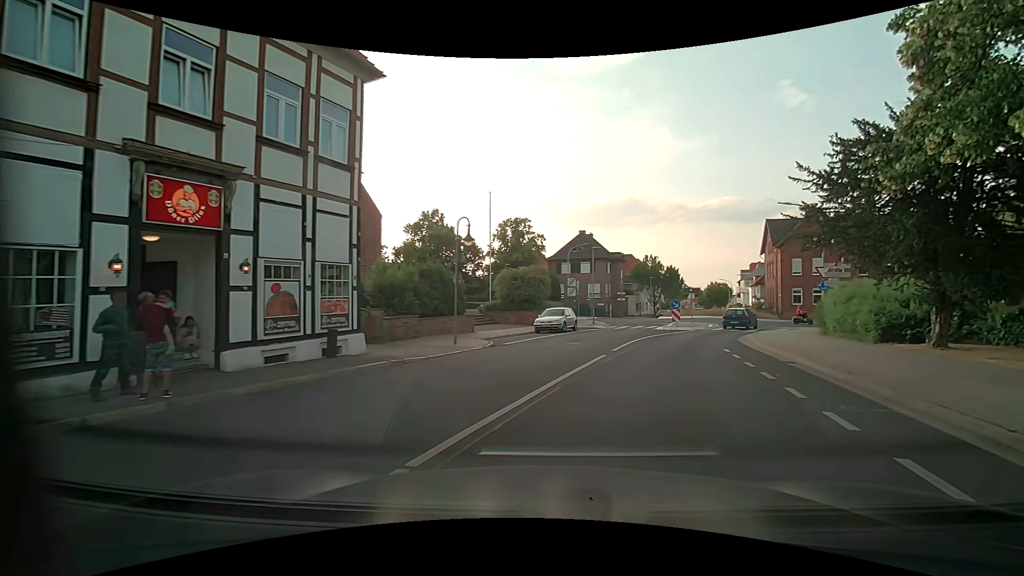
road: residential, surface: asphalt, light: Day
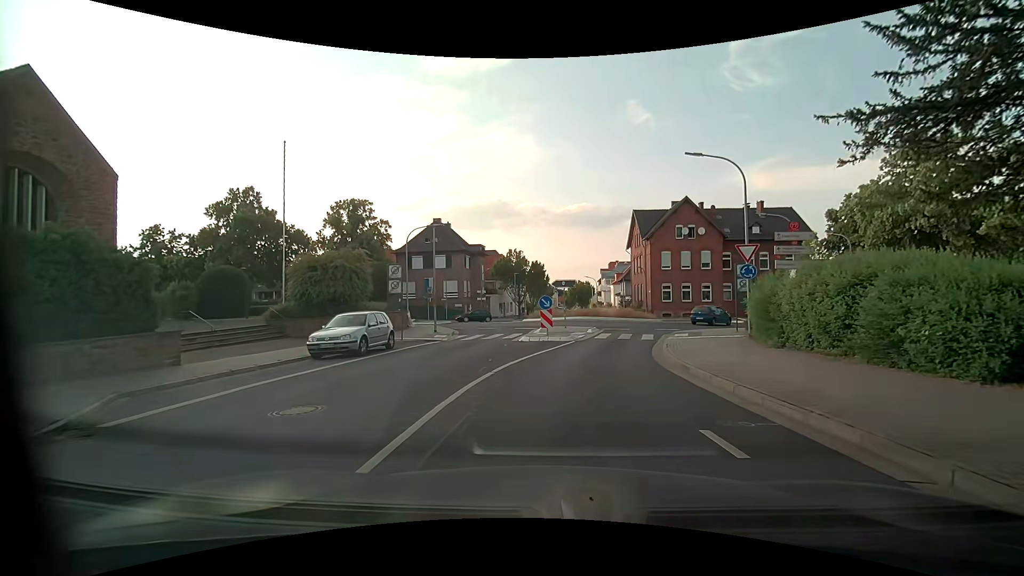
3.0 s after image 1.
(+2.4, +11.8) m; +15°
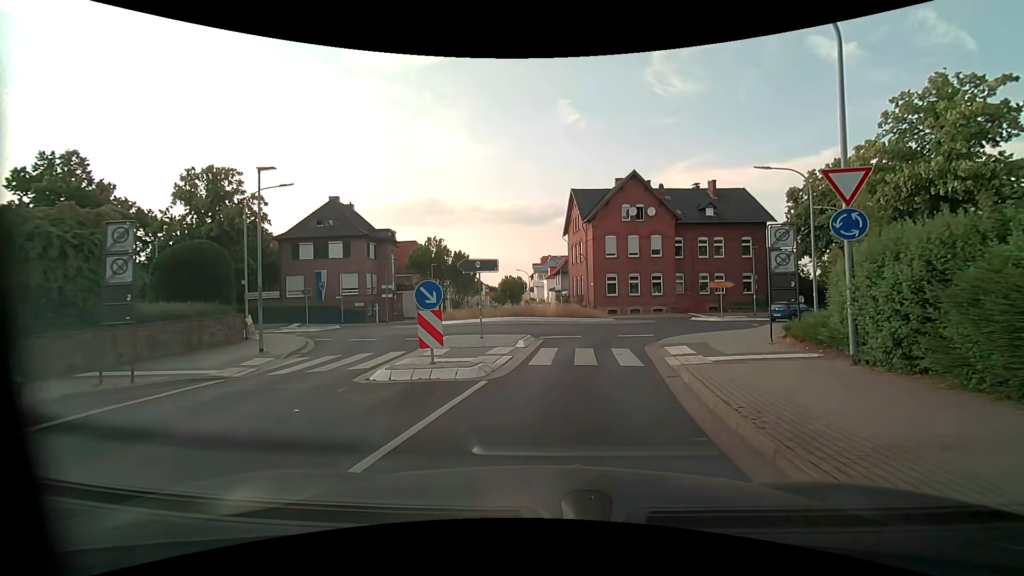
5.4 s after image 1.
(+0.9, +11.1) m; +8°
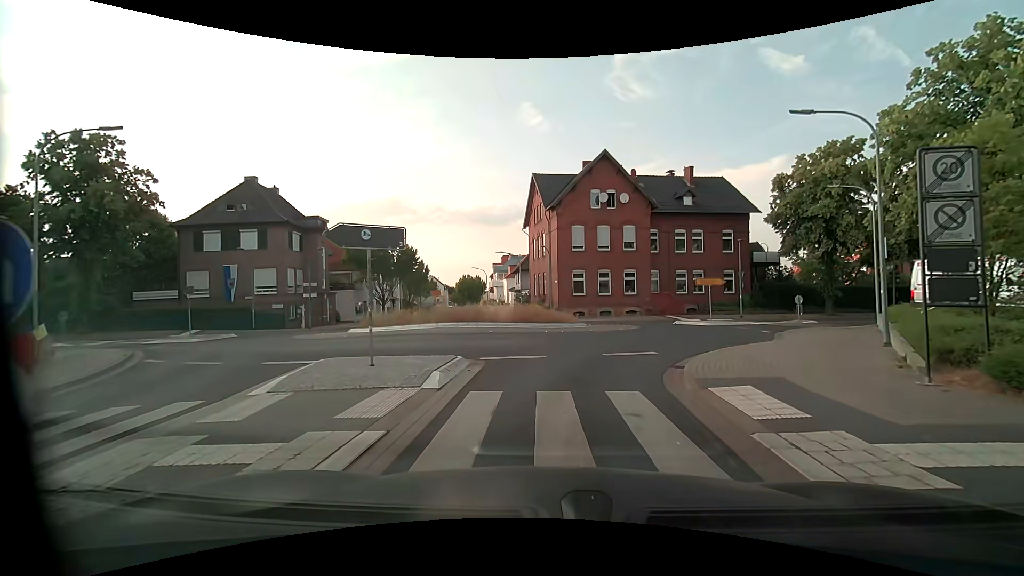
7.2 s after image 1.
(+0.3, +7.3) m; +4°
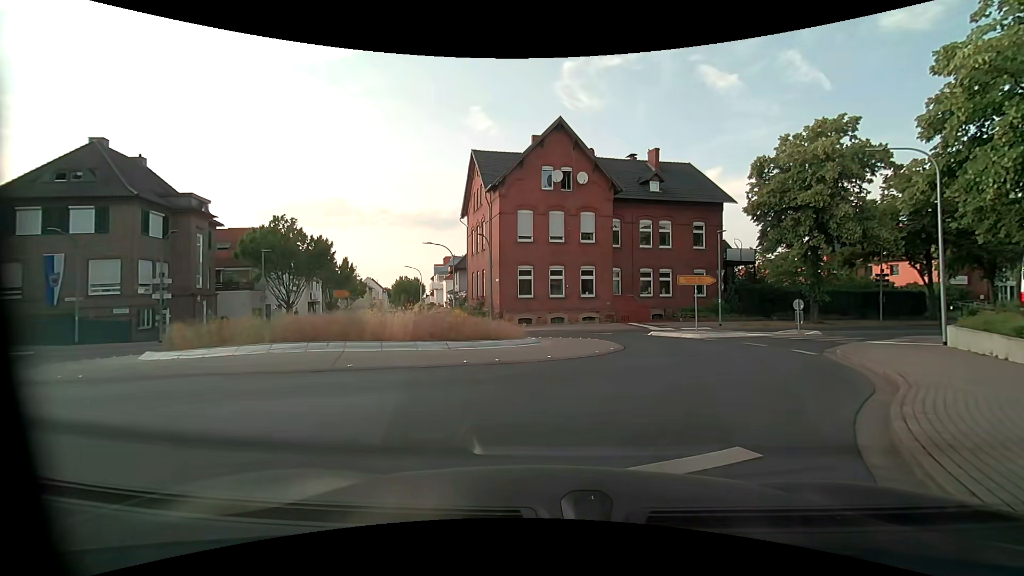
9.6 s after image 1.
(+0.3, +8.7) m; +6°
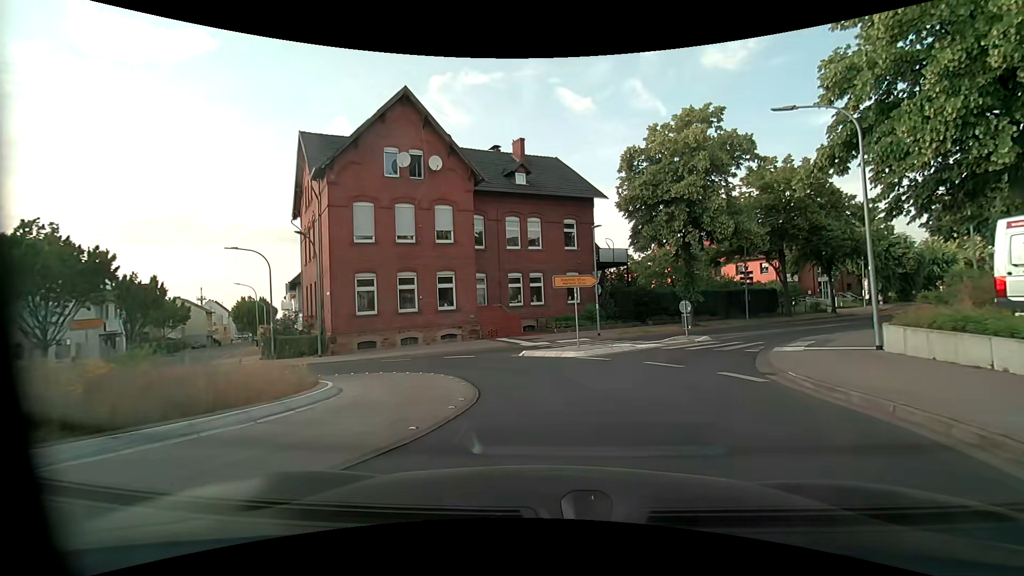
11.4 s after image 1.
(+0.9, +6.6) m; +14°
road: unclassified
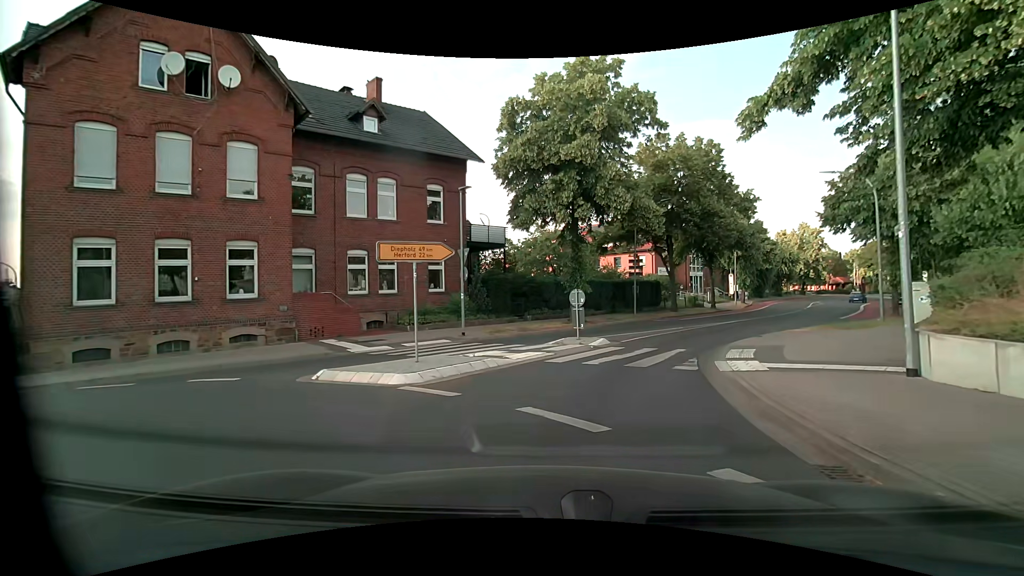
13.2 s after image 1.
(+1.1, +7.5) m; +14°
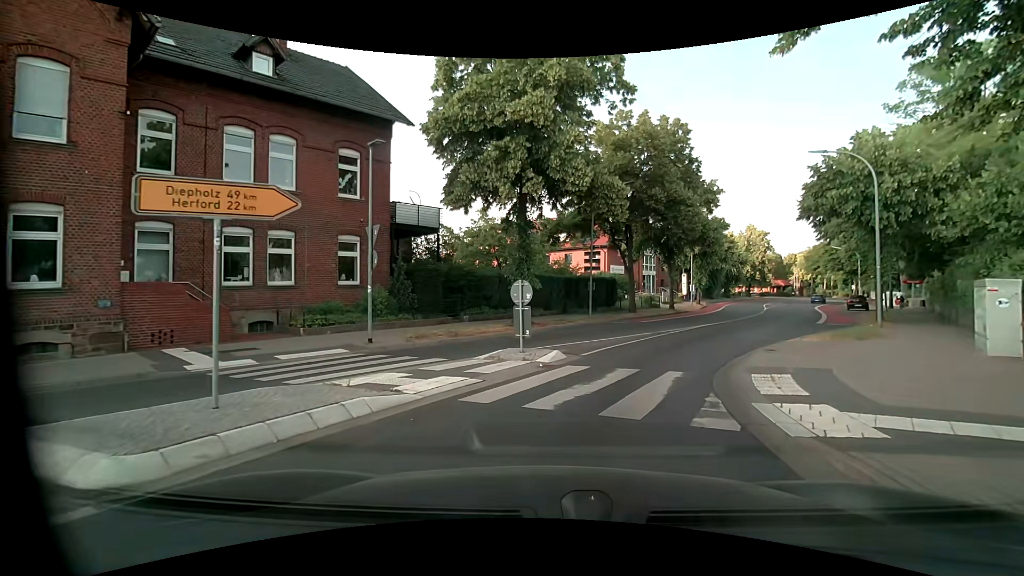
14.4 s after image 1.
(+0.3, +5.1) m; +5°
